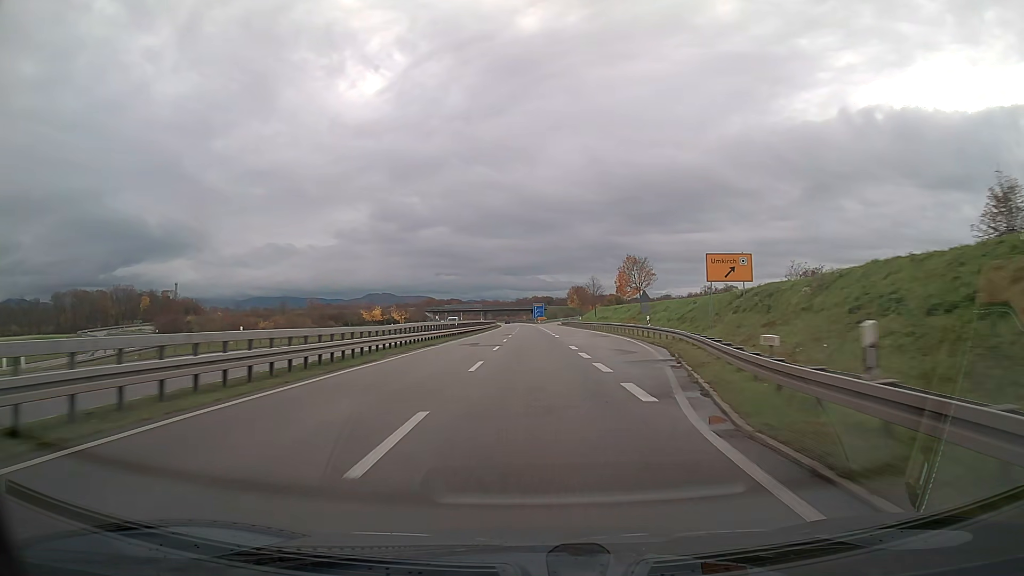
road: trunk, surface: asphalt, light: Day
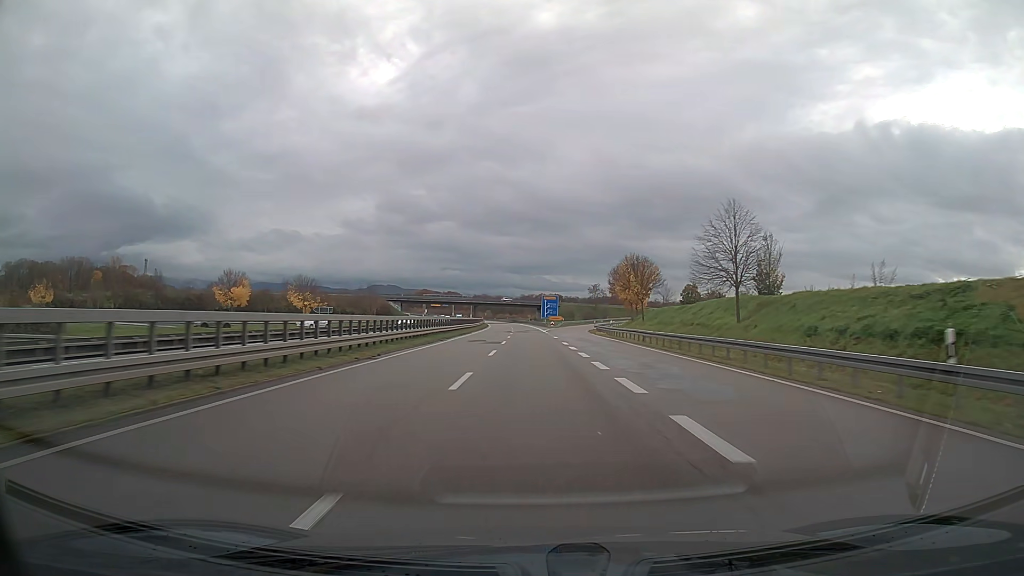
(-0.3, +75.7) m; 0°
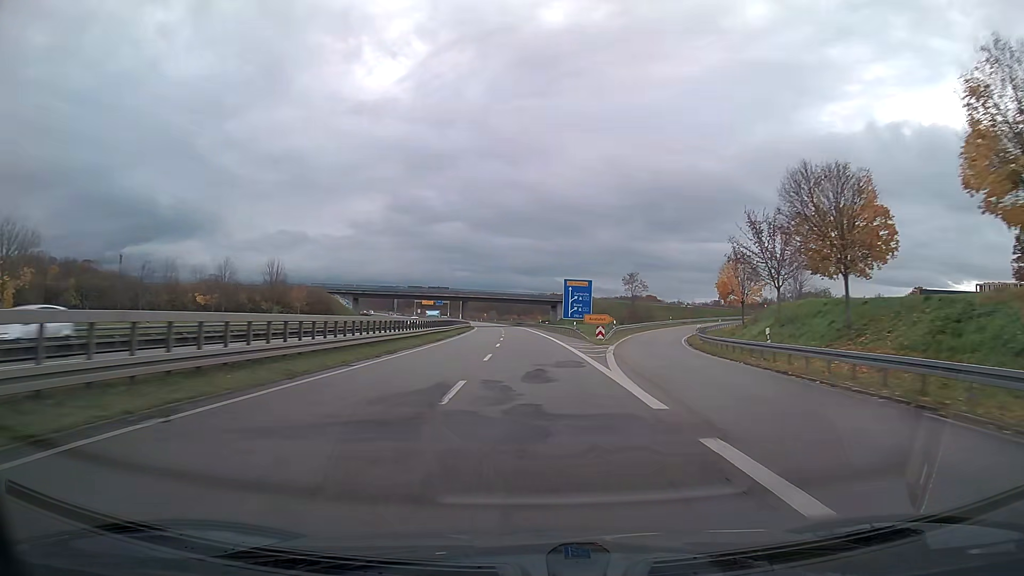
(-0.4, +60.9) m; -1°
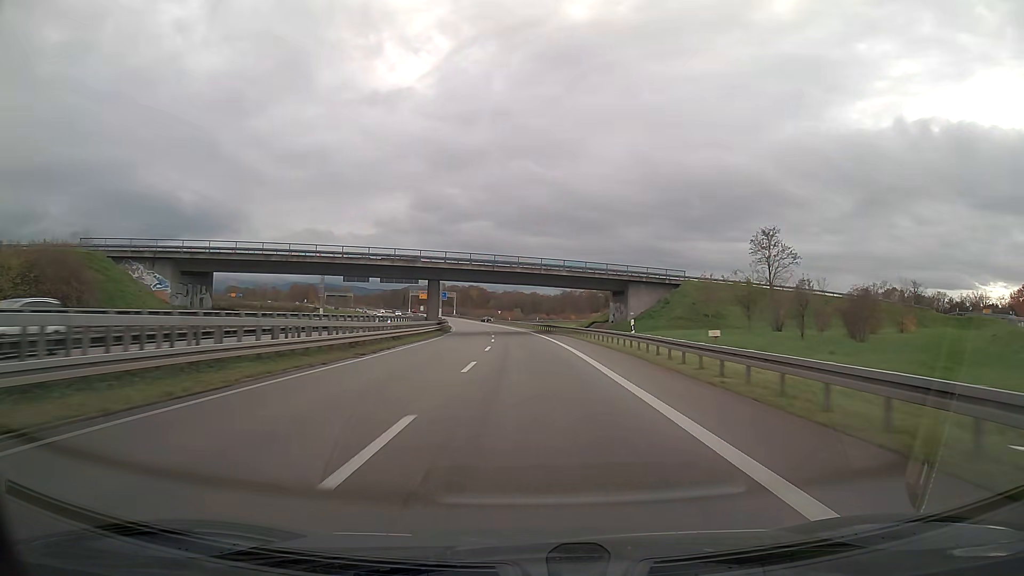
(-1.5, +76.5) m; -3°
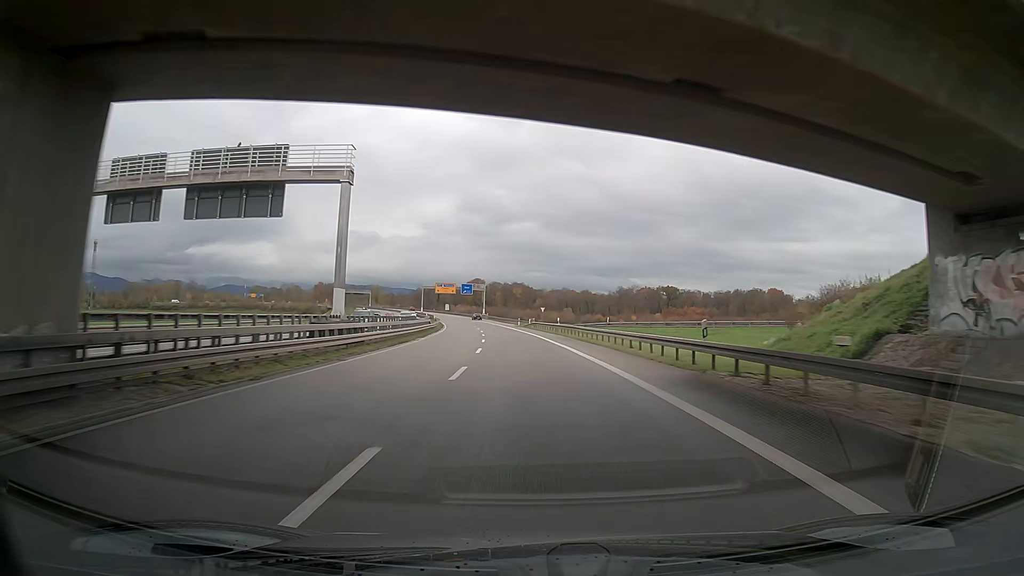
(-2.0, +61.4) m; -4°
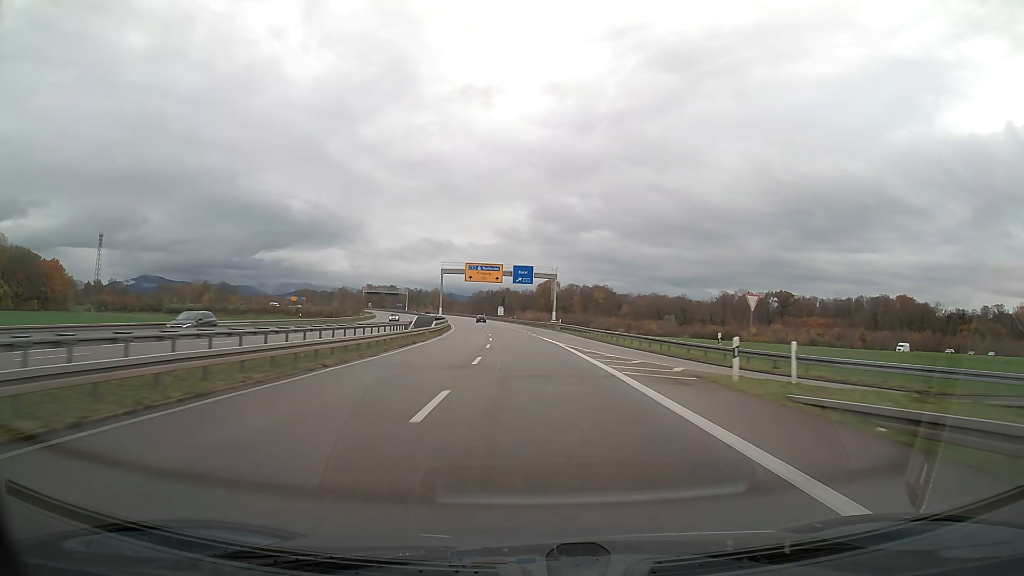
(-4.4, +76.7) m; -7°
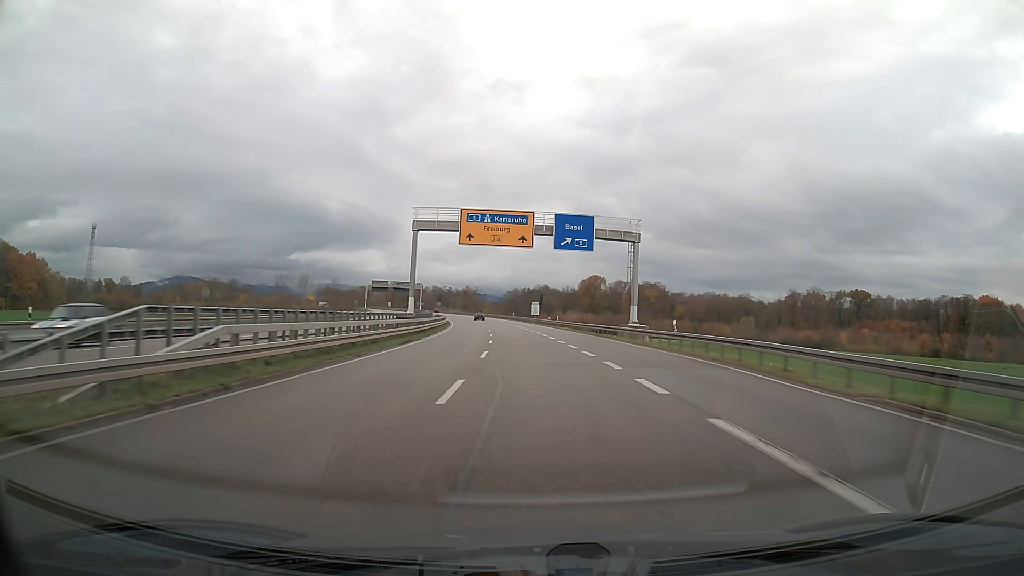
(-1.3, +46.0) m; -3°
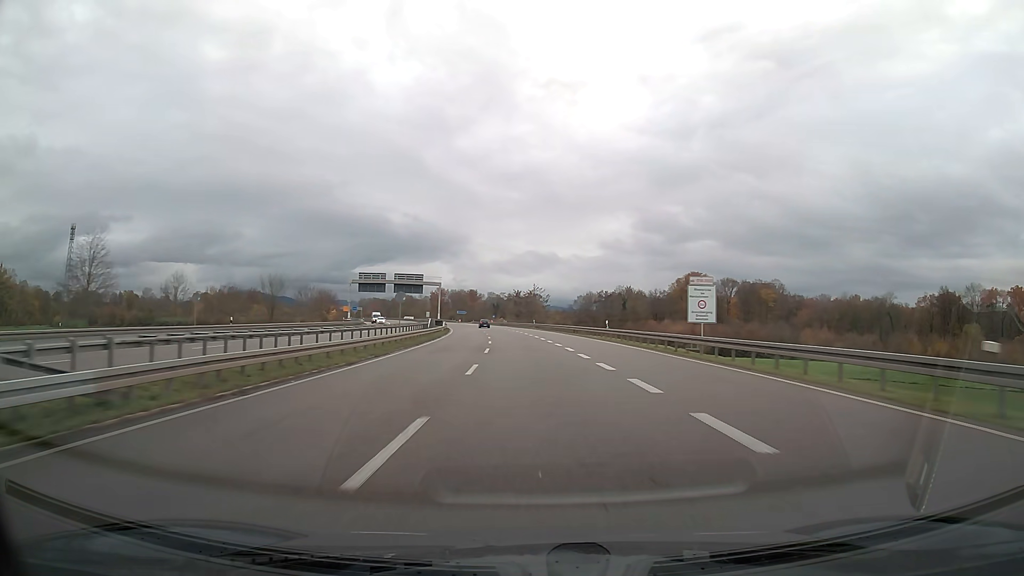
(-3.9, +76.3) m; -6°
(0, +10) (0, +20) (-1, +30) (-1, +40) (-2, +50) (-2, +60) (-3, +70) (-4, +80) (-5, +90) (-6, +100) m
